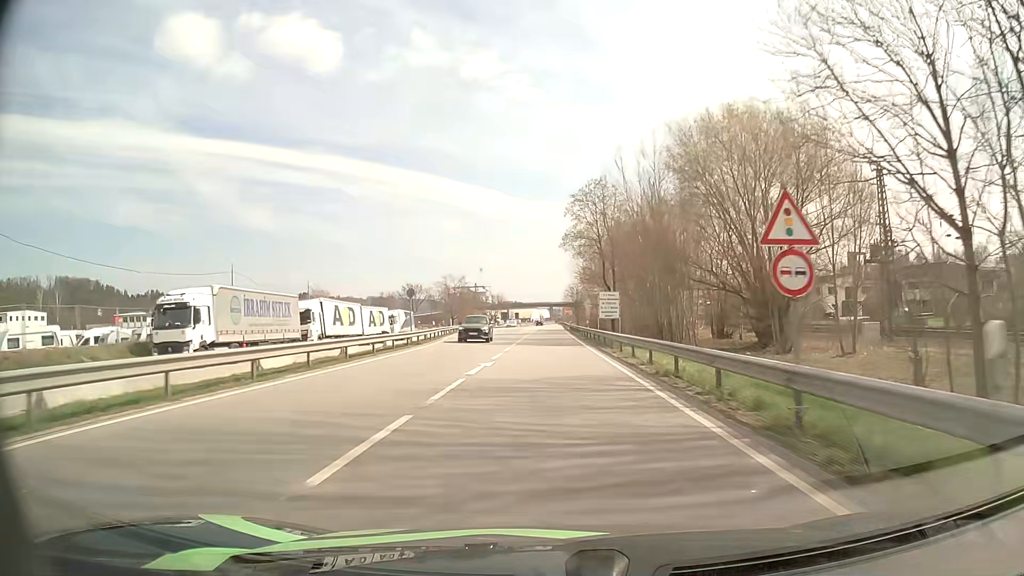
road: primary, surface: asphalt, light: Day
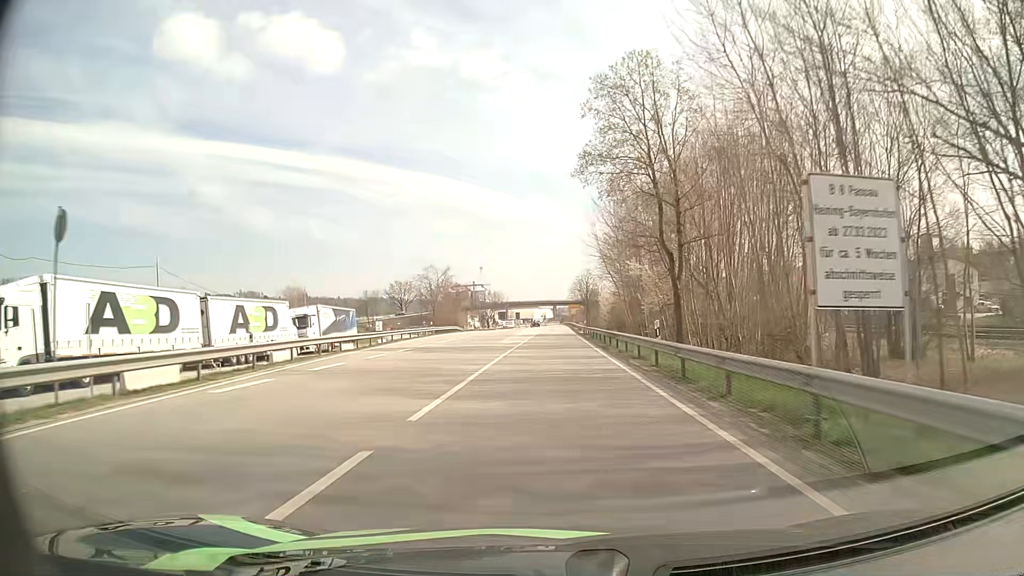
(+0.1, +32.5) m; 0°
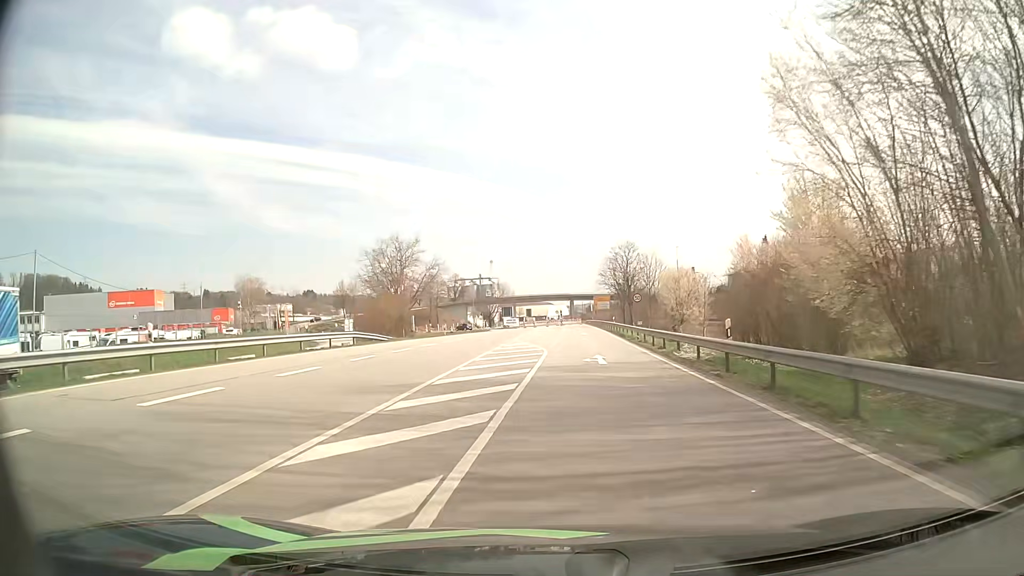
(-0.5, +50.6) m; -1°
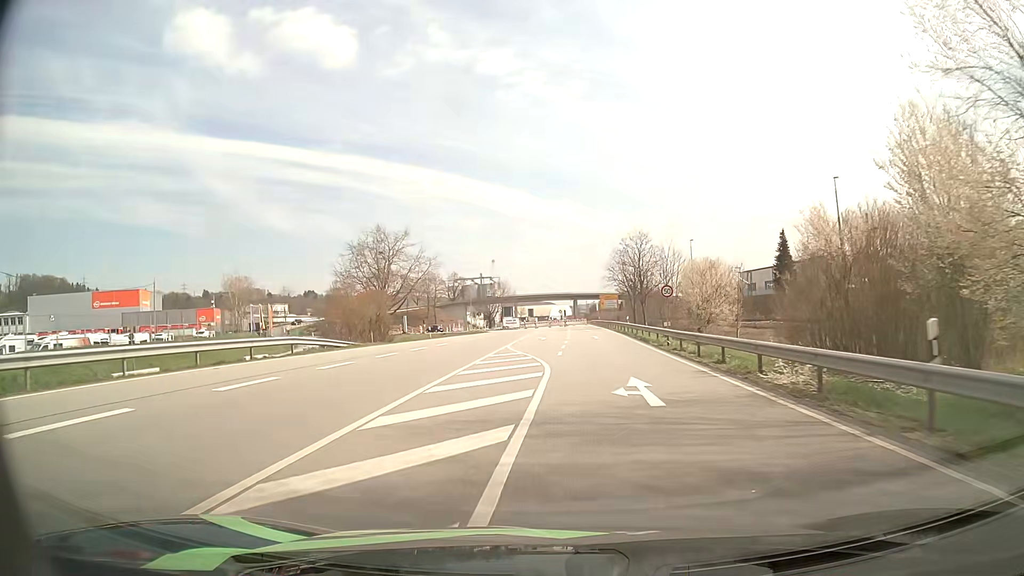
(0.0, +9.5) m; 0°
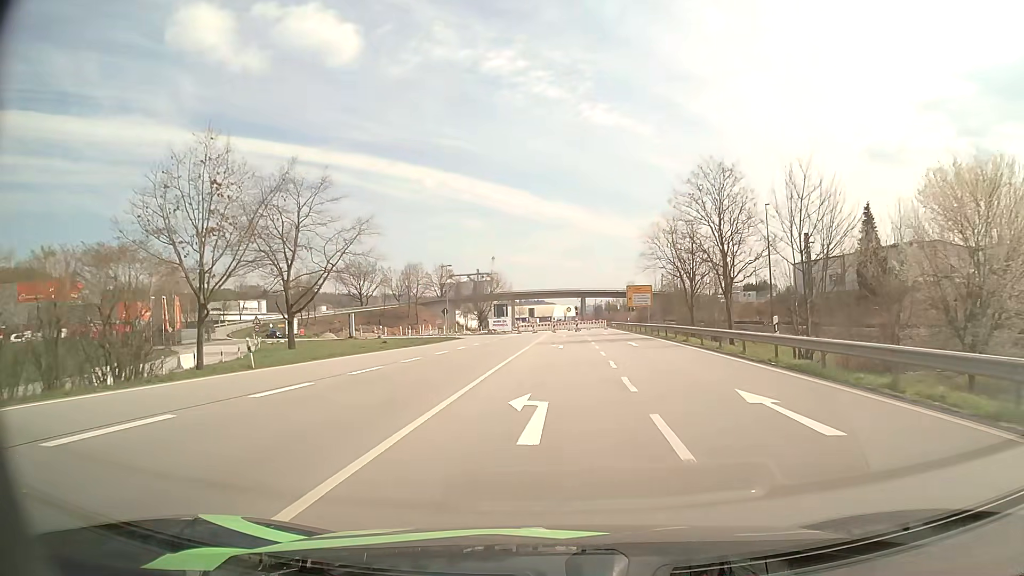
(-0.1, +35.9) m; 0°
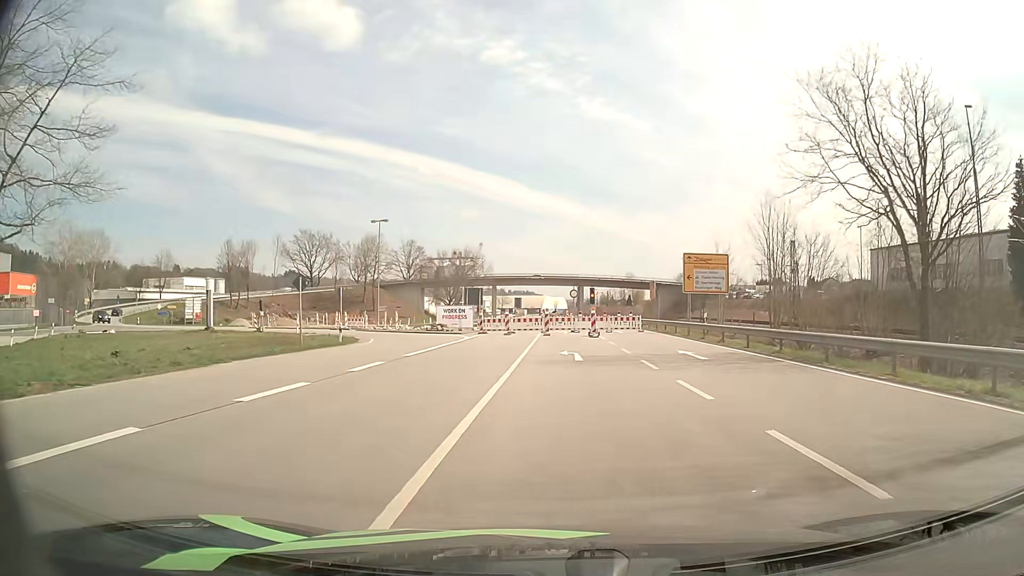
(+0.1, +37.6) m; +1°
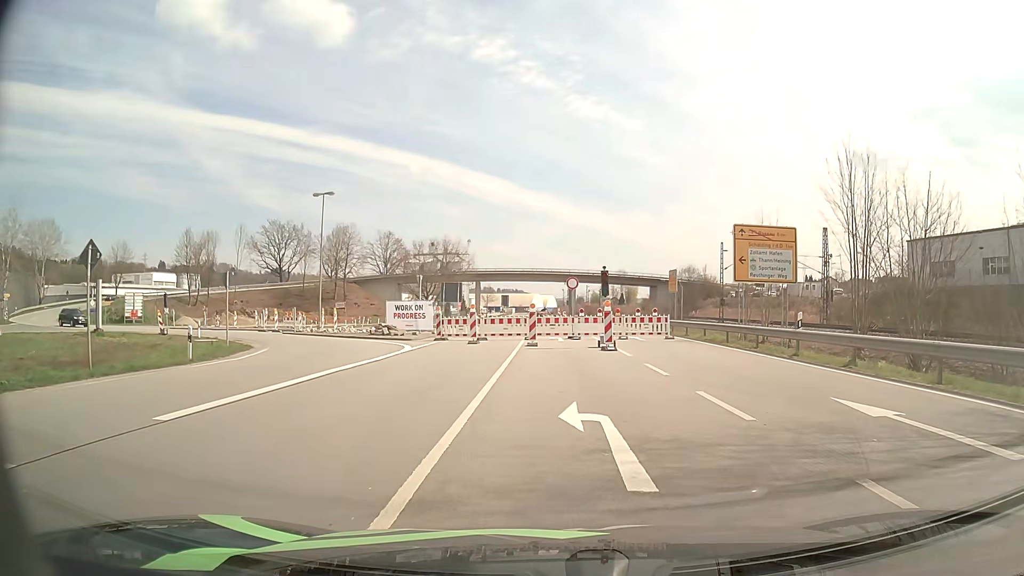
(+0.1, +13.9) m; +1°
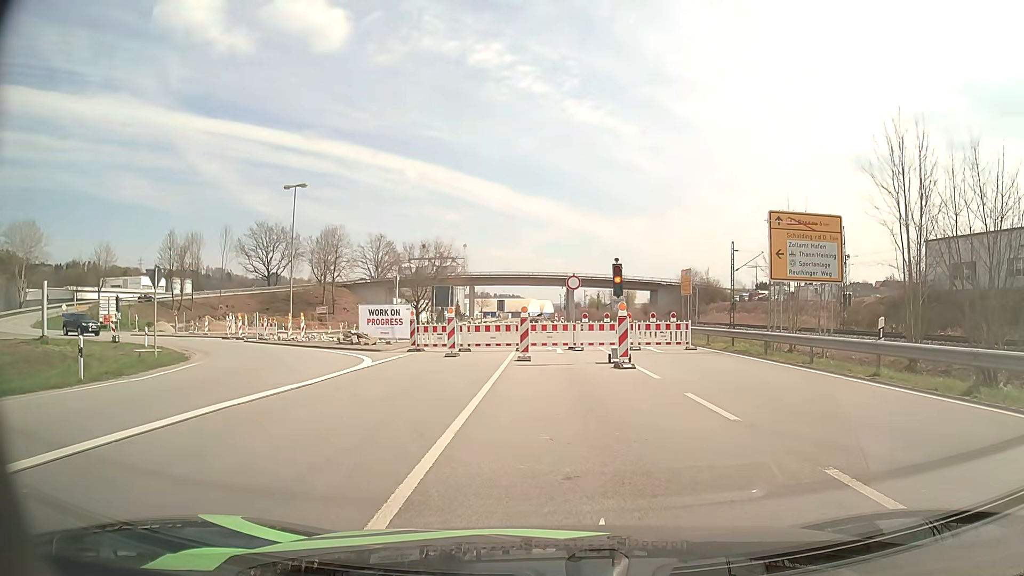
(0.0, +5.3) m; +1°
(0, +10) (-4, +19) (-10, +27) (-17, +34) (-26, +39) (-35, +44) (-43, +49) (-52, +54) (-61, +59) (-68, +65) m
